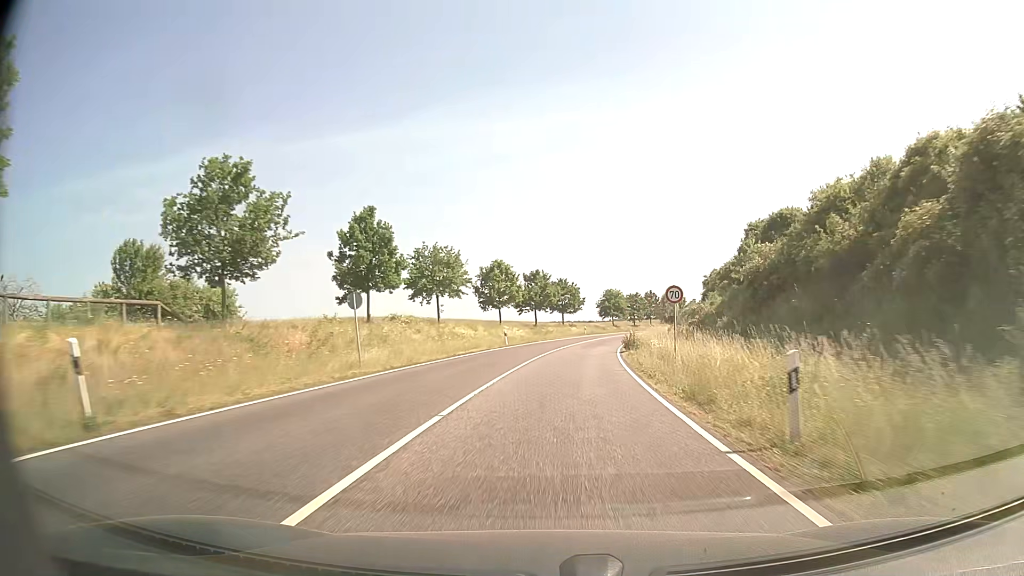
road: secondary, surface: asphalt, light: Day
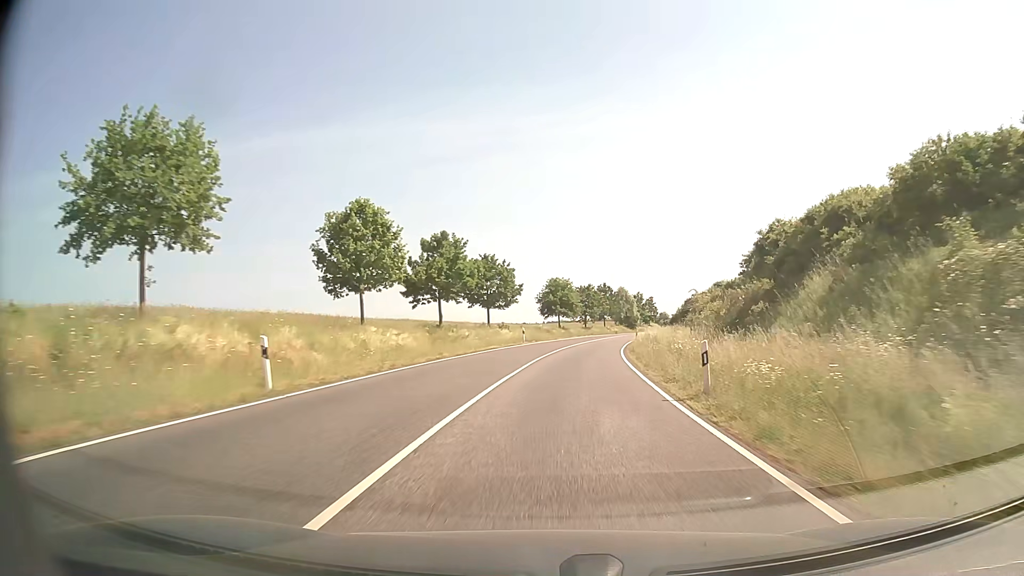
(+1.6, +34.4) m; +6°
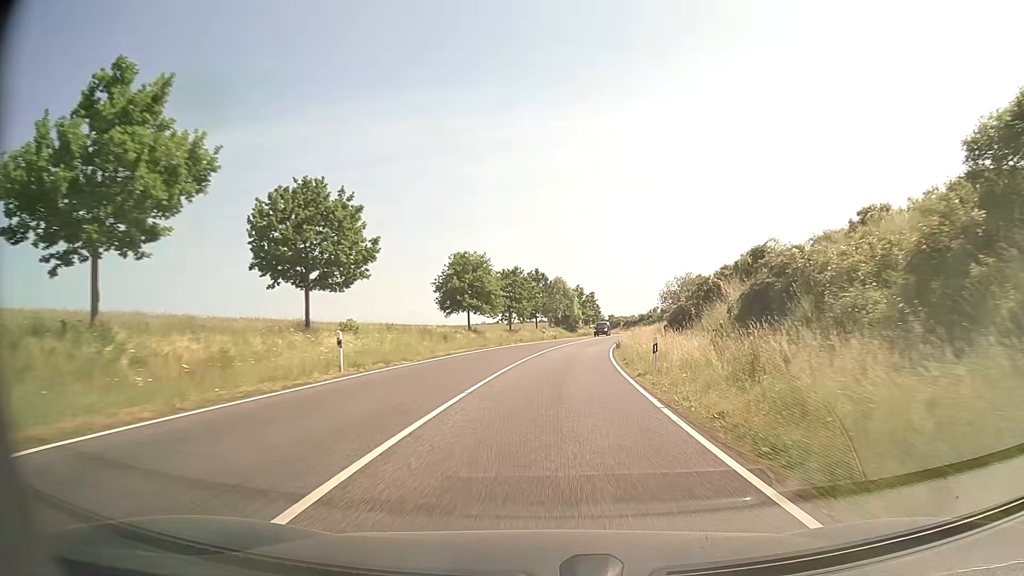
(+1.9, +34.3) m; +6°
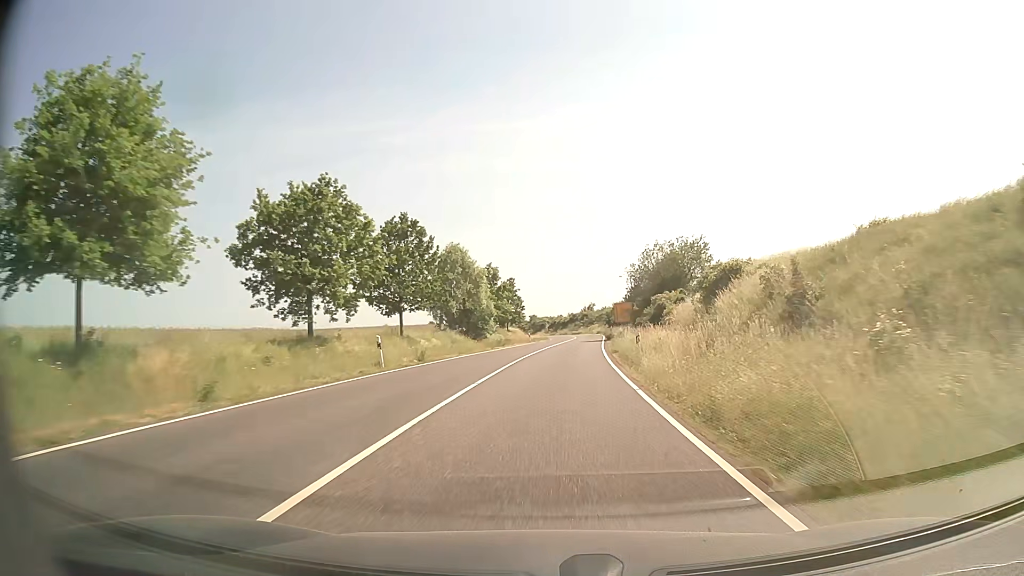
(+2.7, +45.6) m; +7°
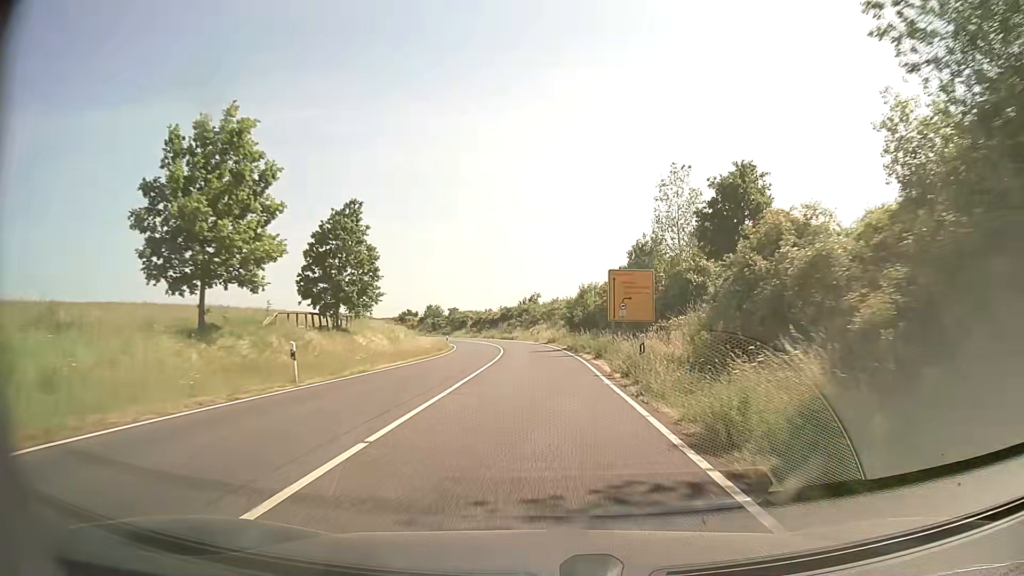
(+3.1, +56.5) m; +5°
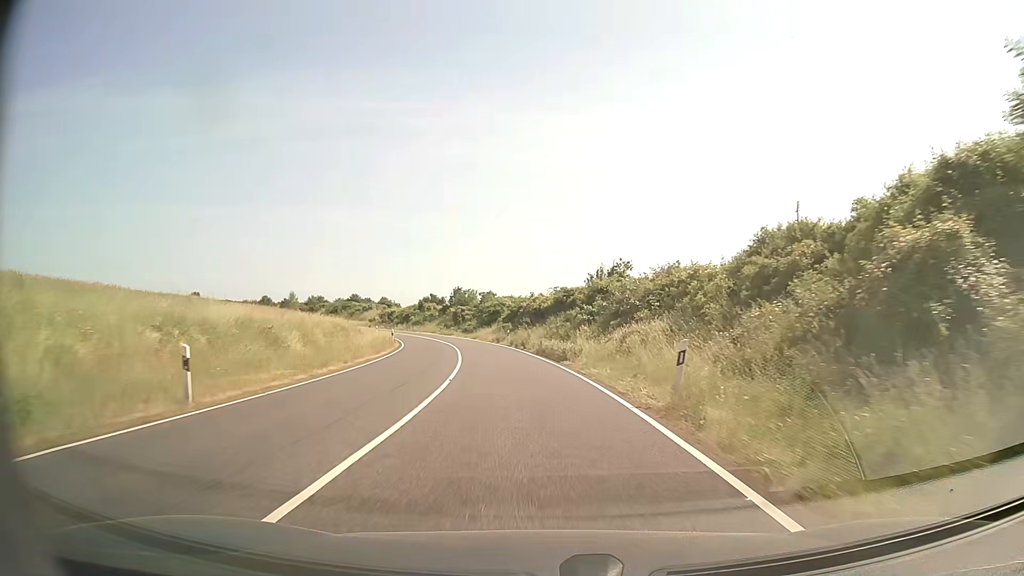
(-1.5, +54.8) m; -6°
